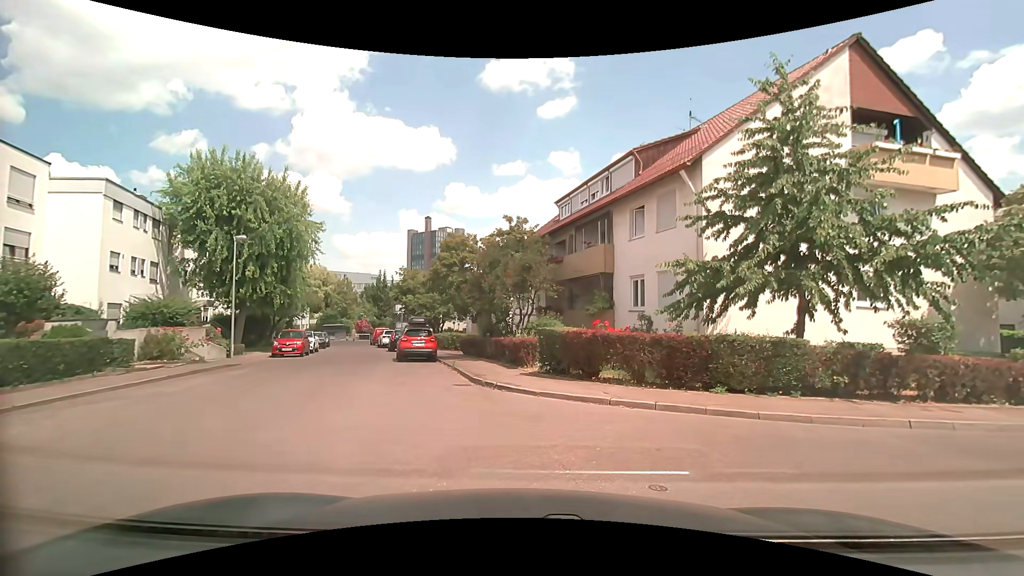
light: Day
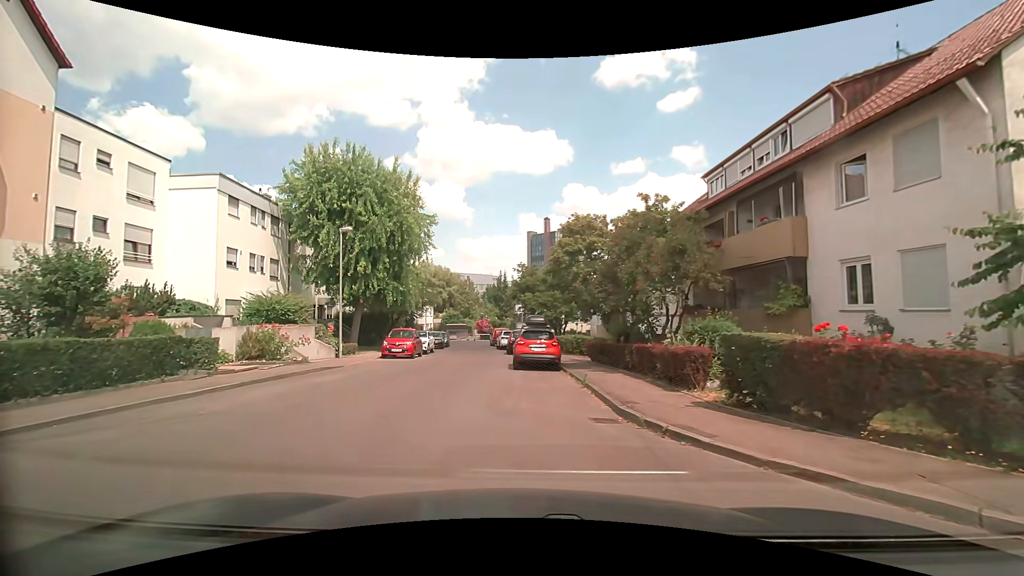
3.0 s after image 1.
(-0.4, +4.5) m; -14°
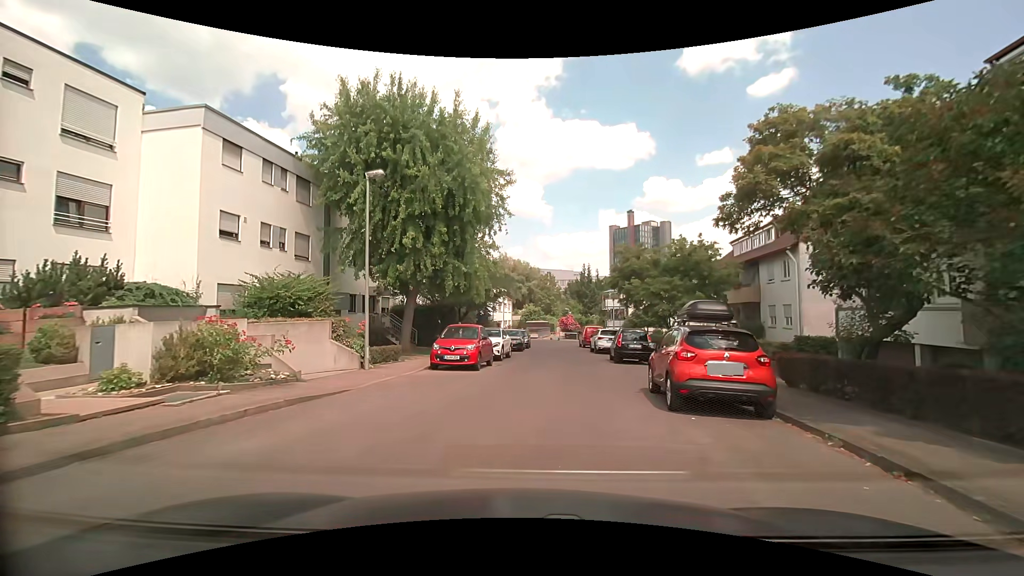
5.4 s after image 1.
(-1.4, +9.5) m; -11°
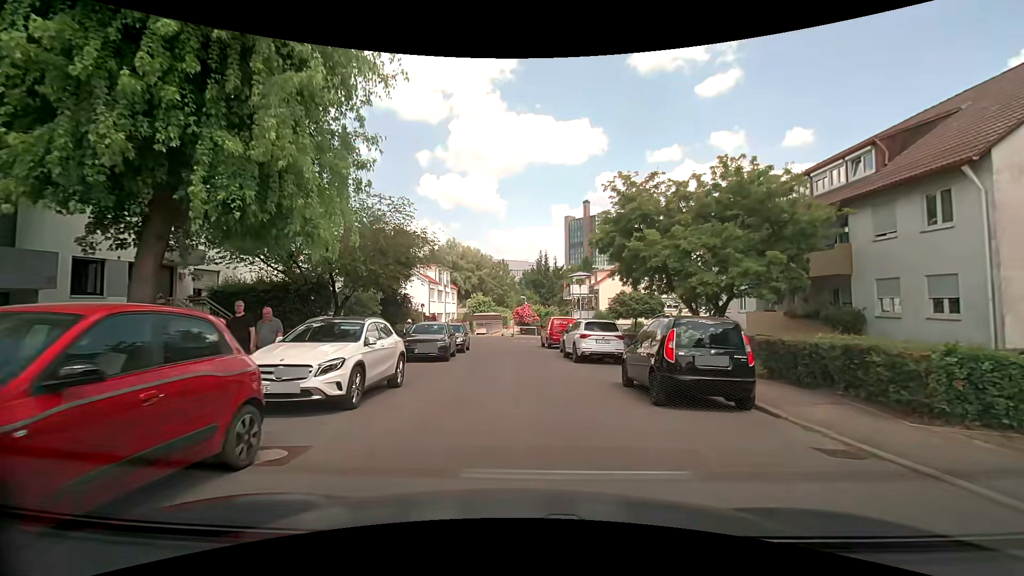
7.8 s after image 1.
(+0.9, +14.3) m; +6°
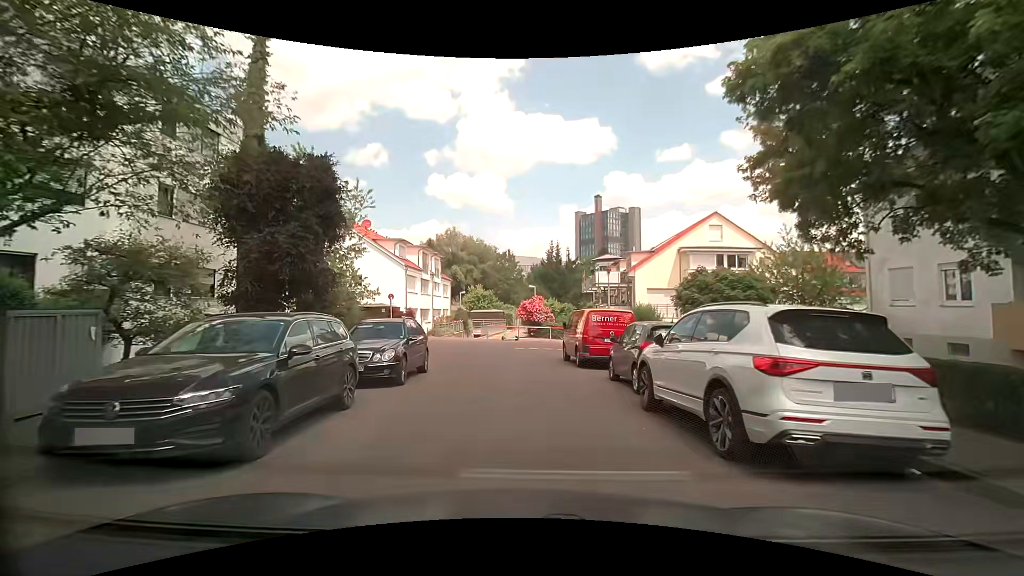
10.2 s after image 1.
(-0.2, +13.7) m; -1°
